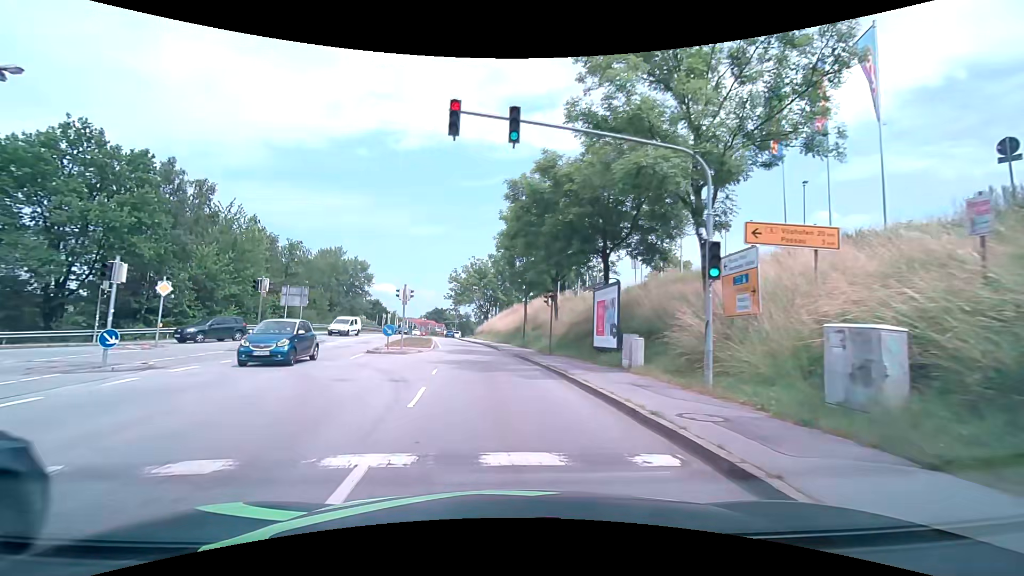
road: tertiary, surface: asphalt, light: Day
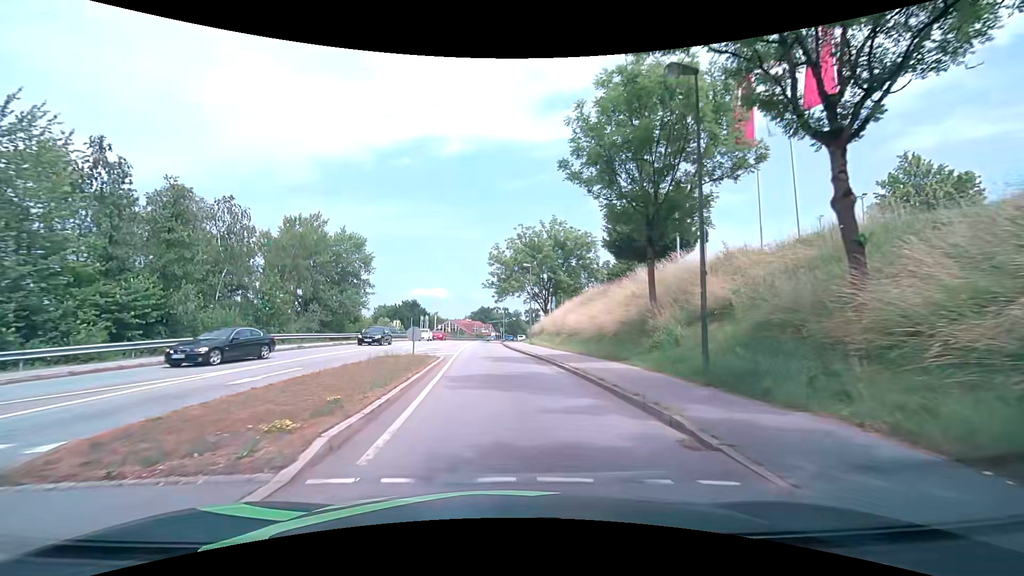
(-2.0, +26.4) m; -5°
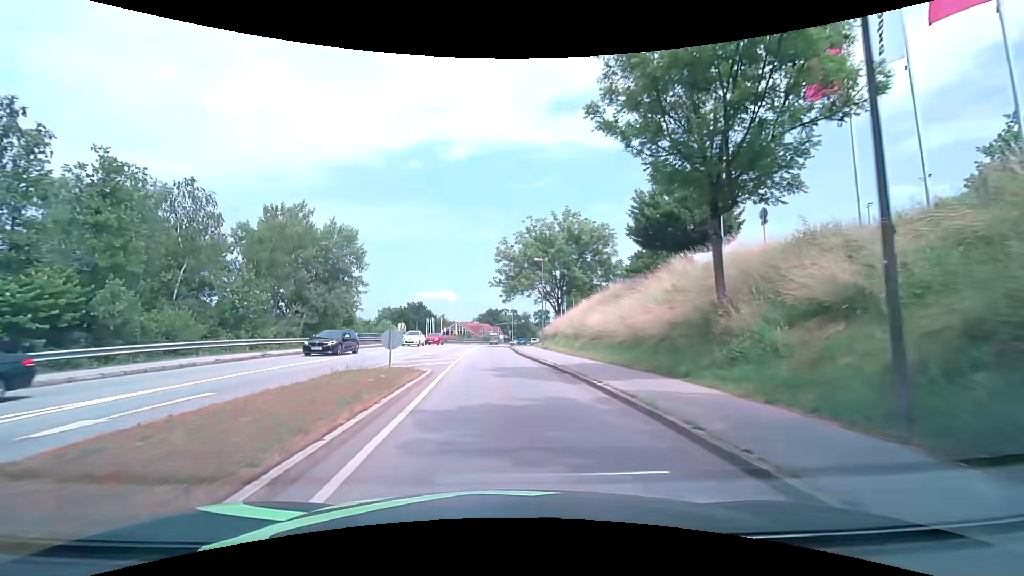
(-0.1, +5.5) m; -2°
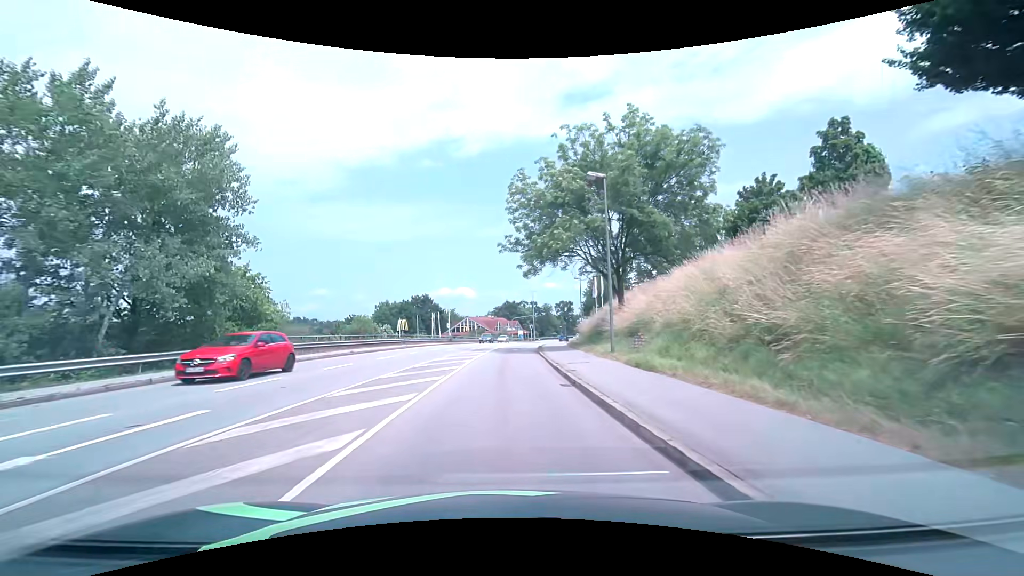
(-0.4, +22.8) m; -2°
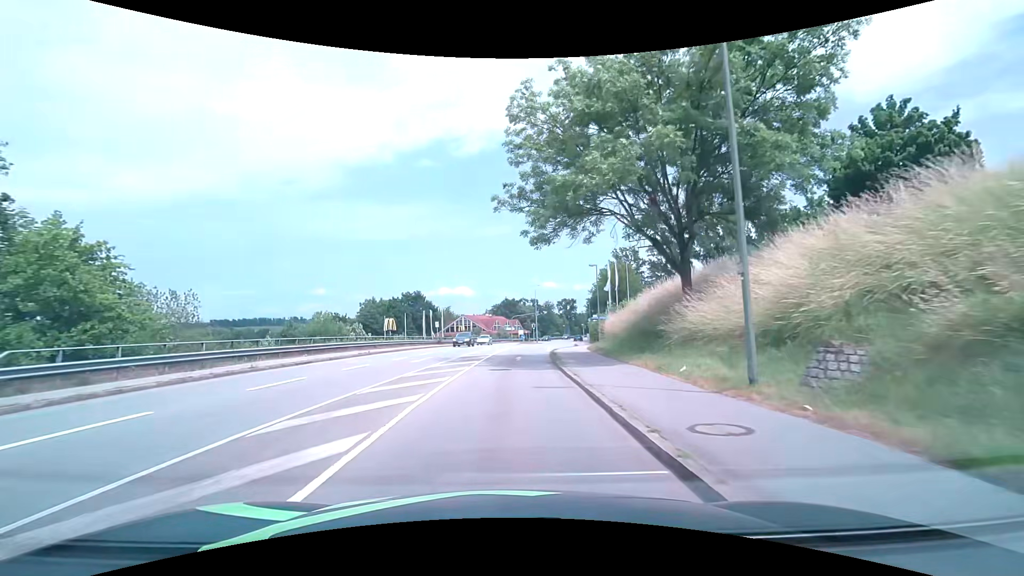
(0.0, +11.8) m; 0°
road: primary_link
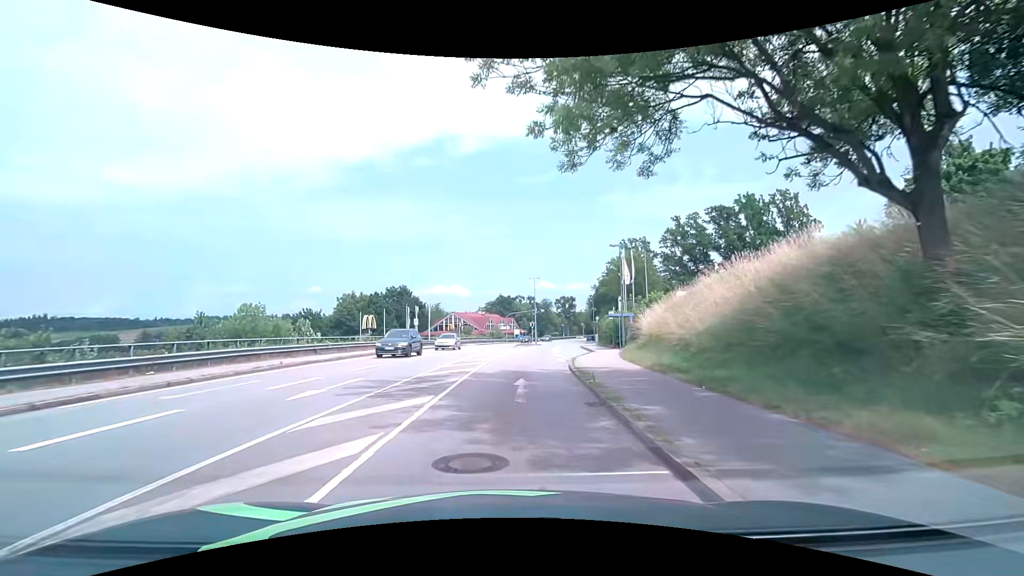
(0.0, +11.9) m; 0°
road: tertiary
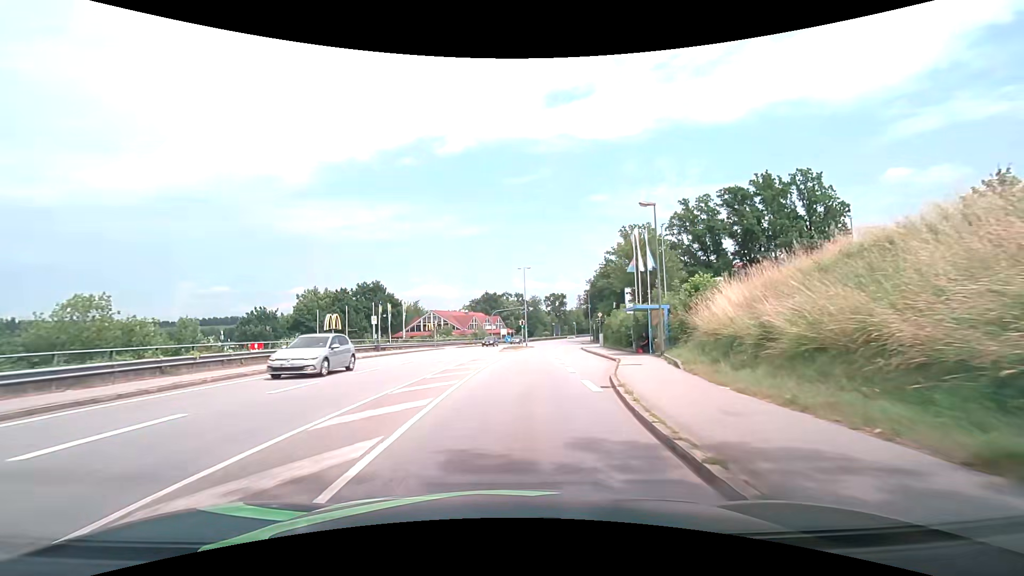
(+0.1, +12.1) m; +1°
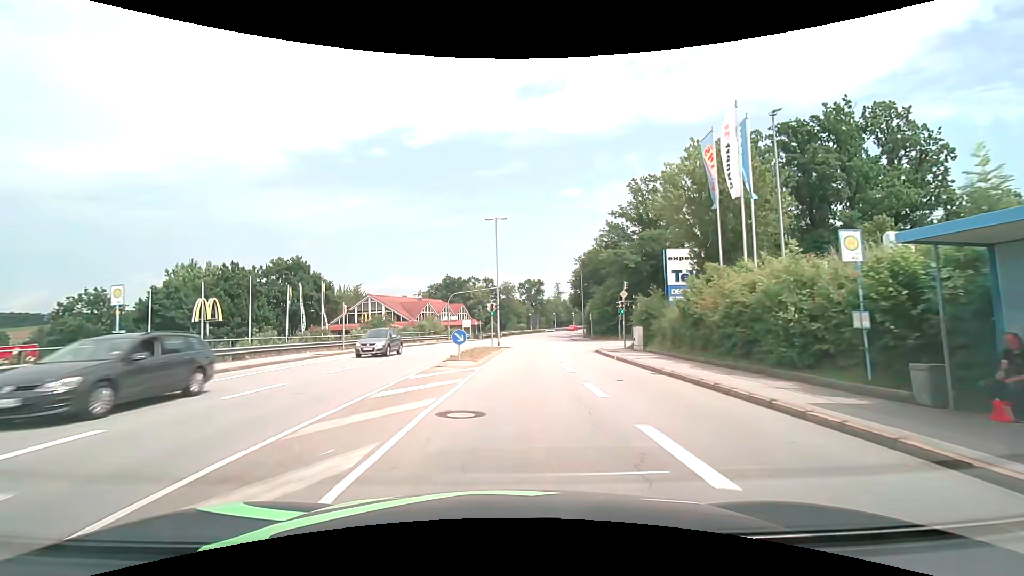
(+0.7, +25.5) m; +3°
(0, +10) (+1, +20) (+1, +30) (+2, +40) (+3, +50) (+5, +60) (+6, +70) (+8, +79) (+10, +89) (+13, +99) m
